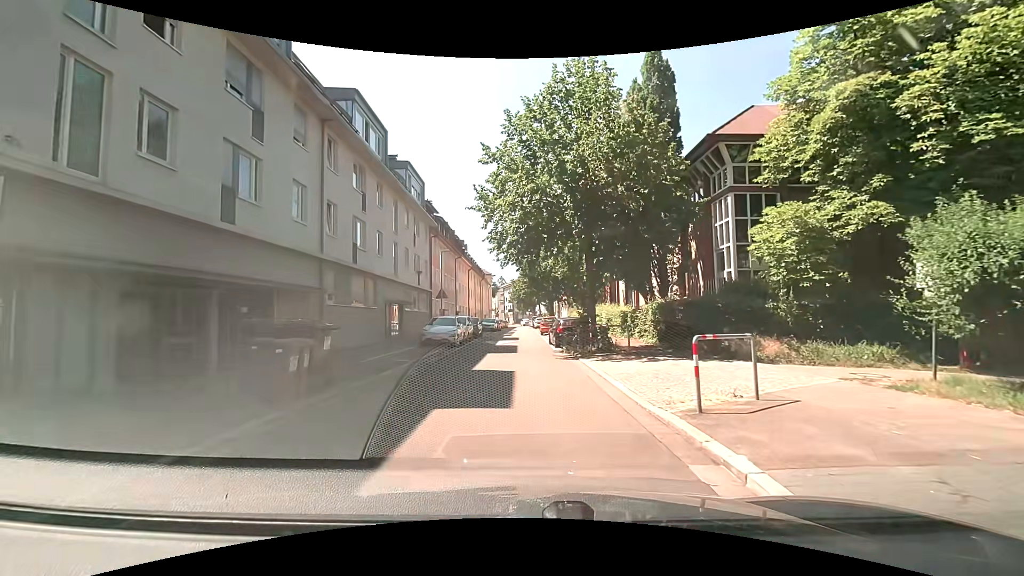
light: Day
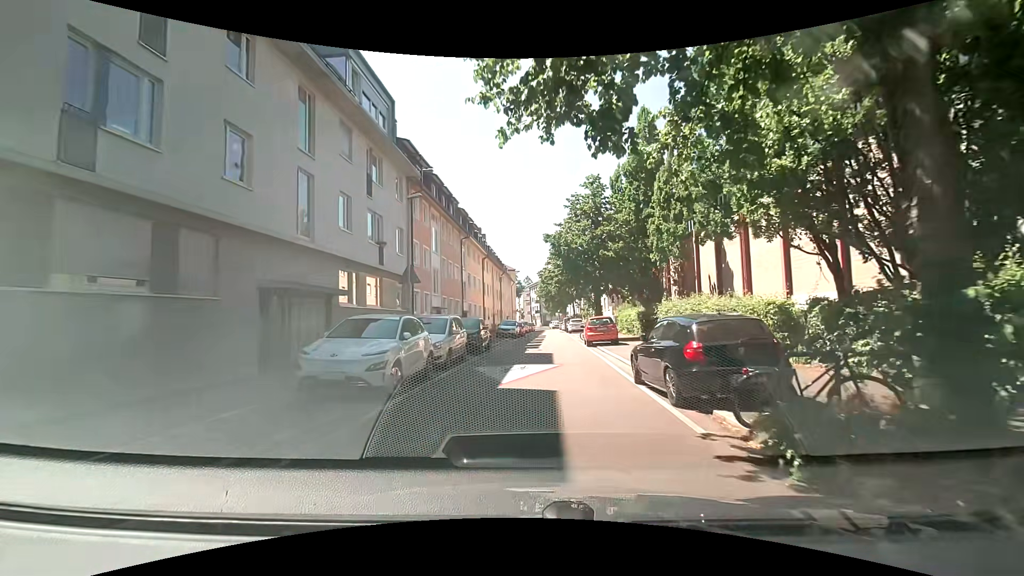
(-0.6, +16.0) m; -3°
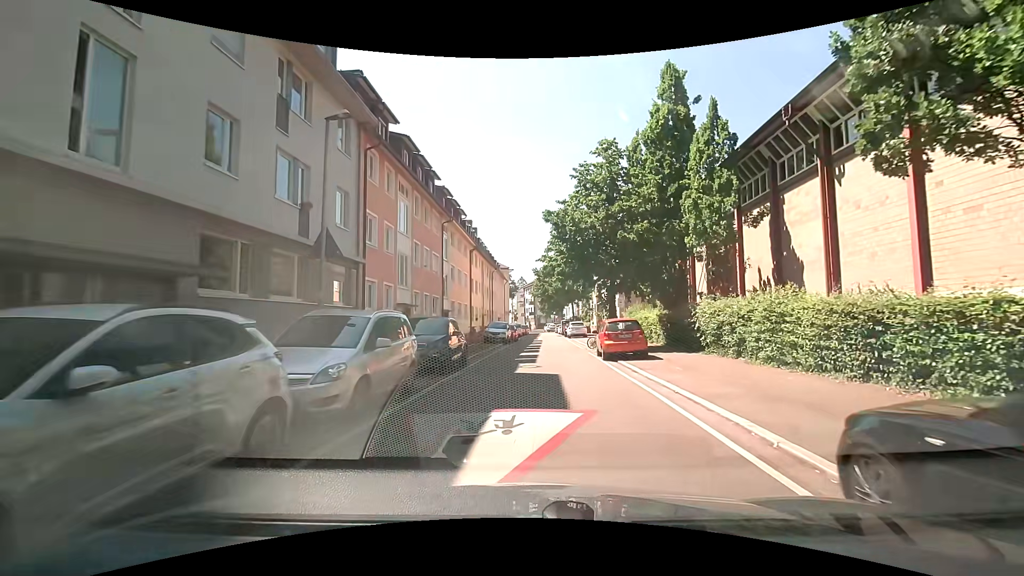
(0.0, +7.4) m; 0°
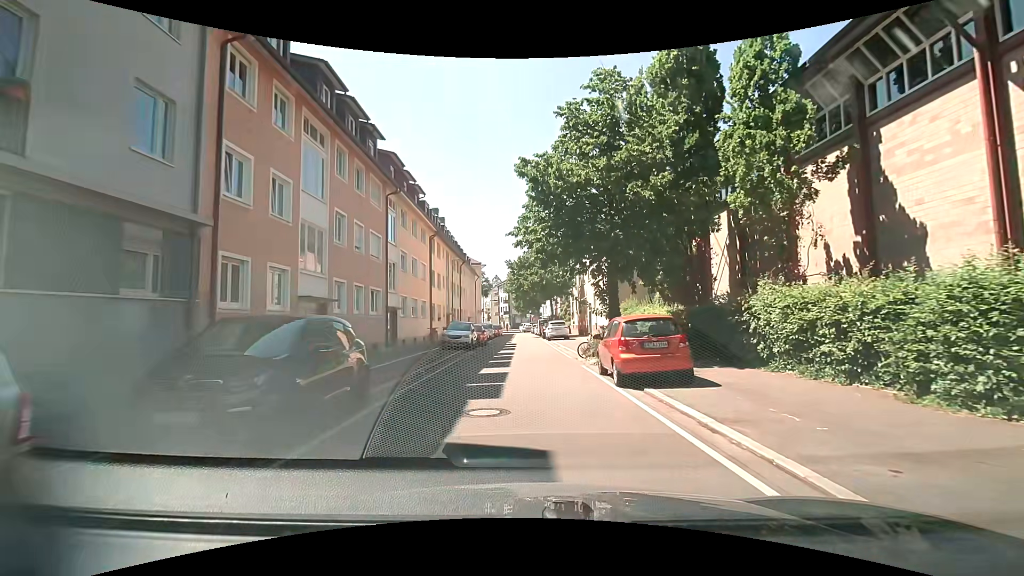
(+0.3, +7.8) m; +3°
